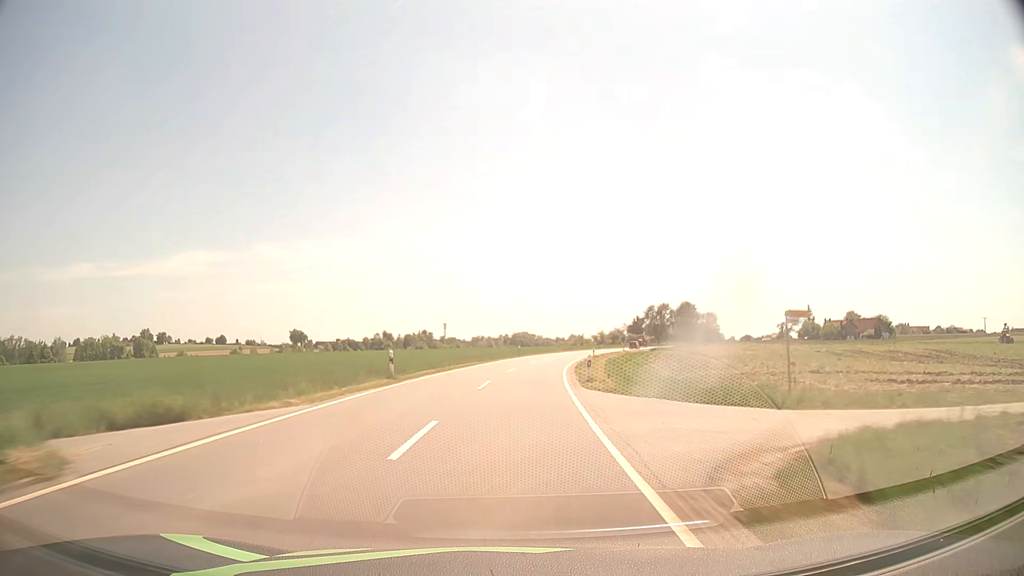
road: tertiary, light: Day
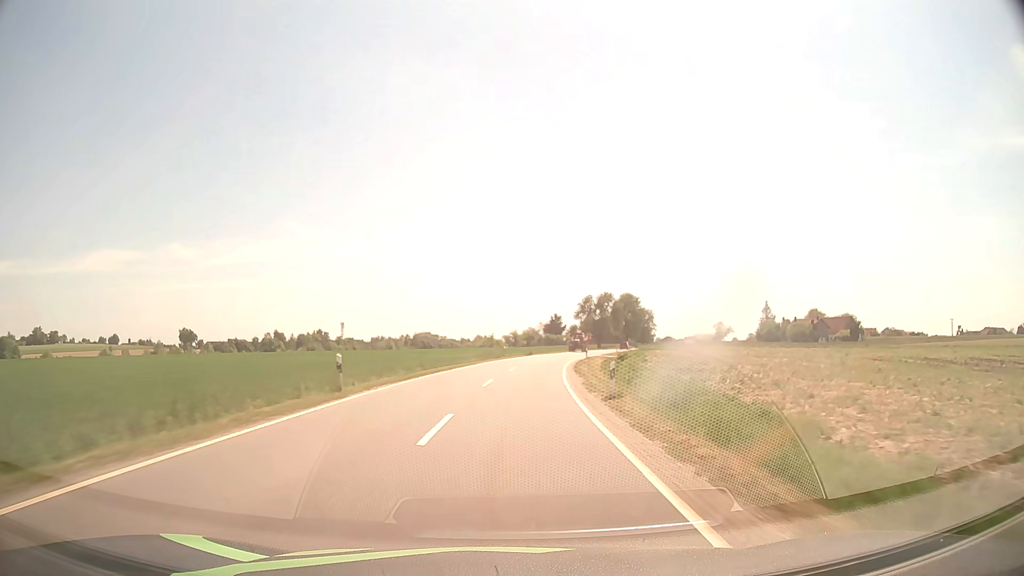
(+3.2, +47.2) m; +8°
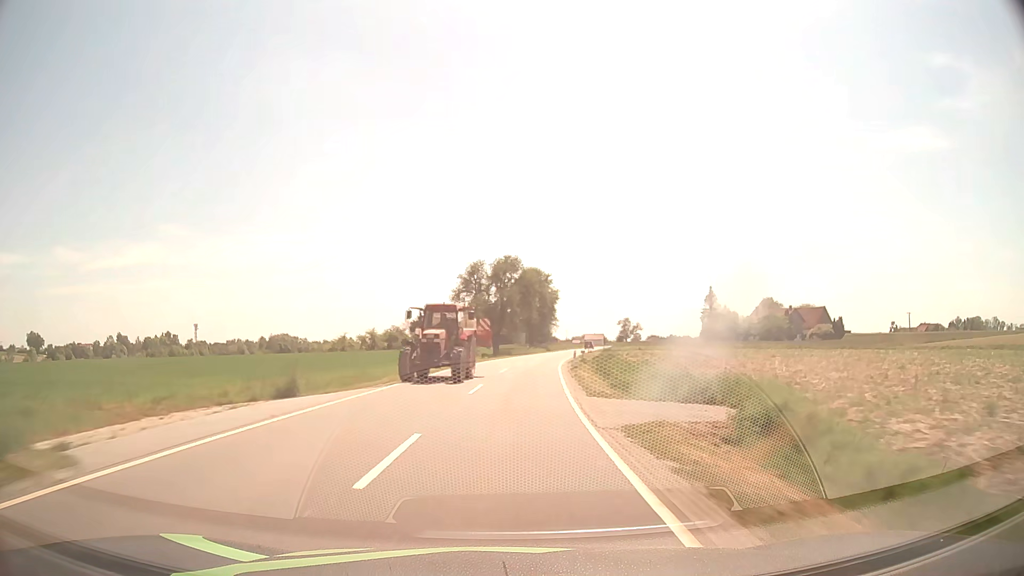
(+5.8, +62.8) m; +11°
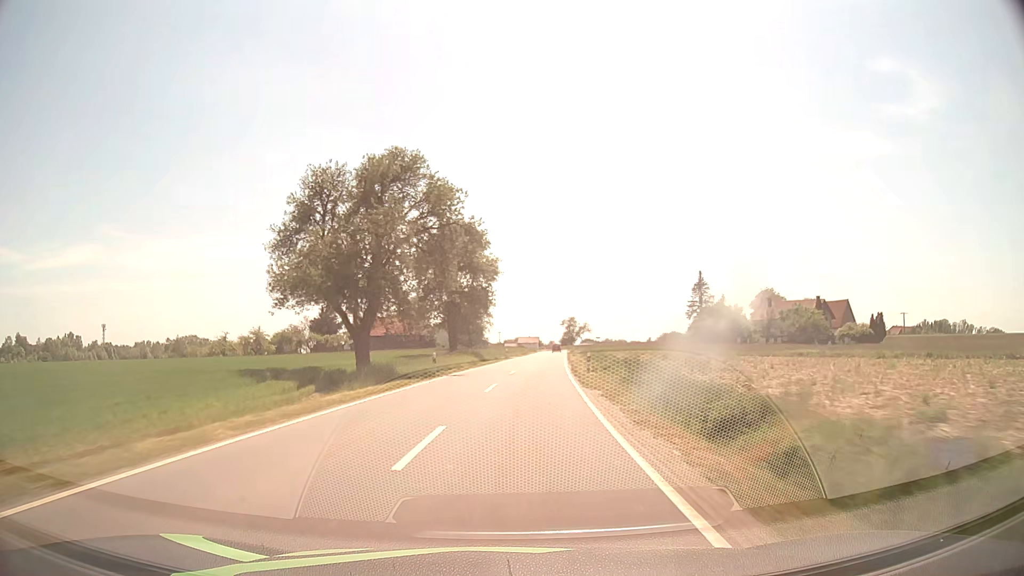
(+2.8, +47.3) m; +6°
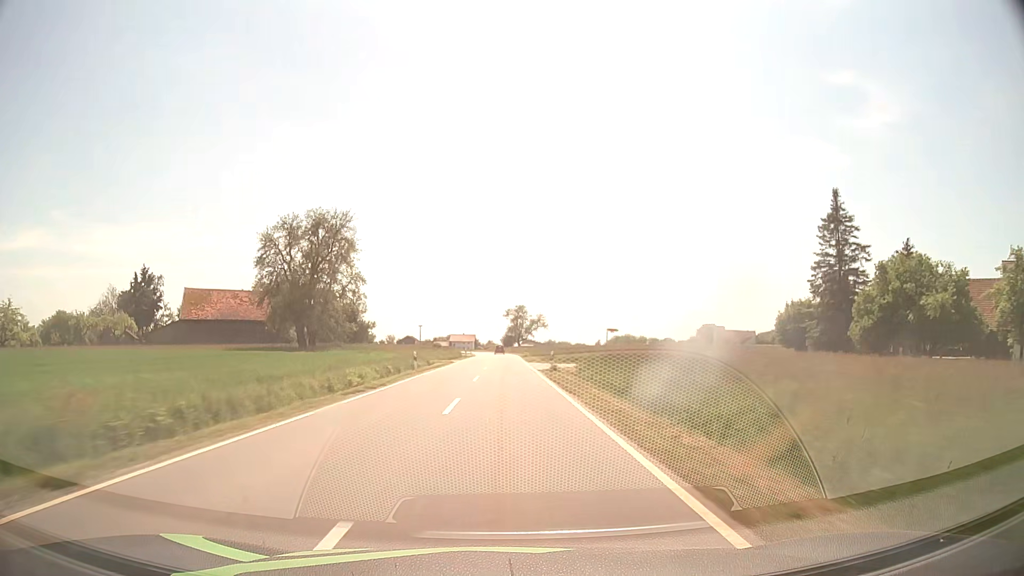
(+5.8, +78.8) m; +6°
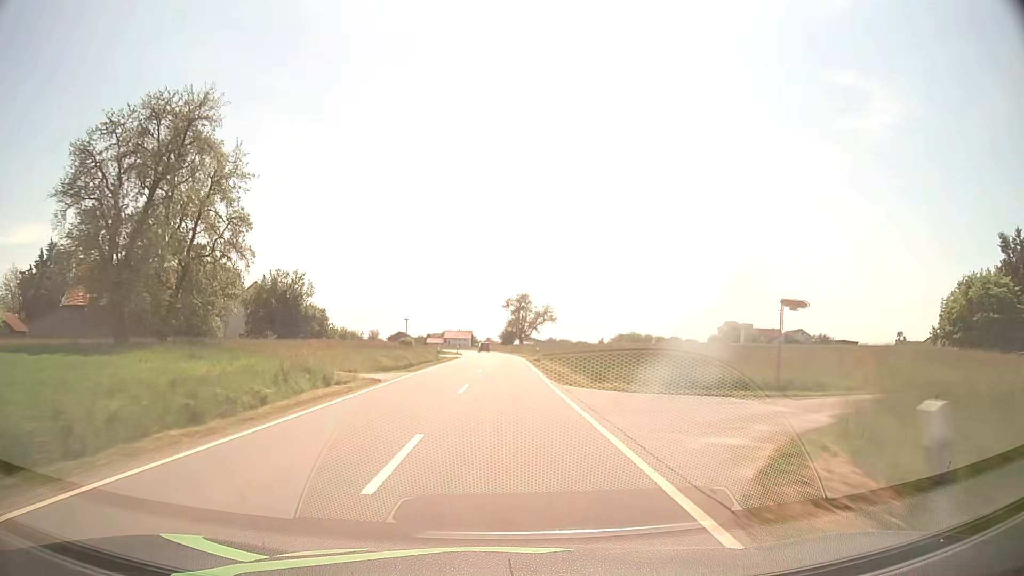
(0.0, +31.5) m; 0°
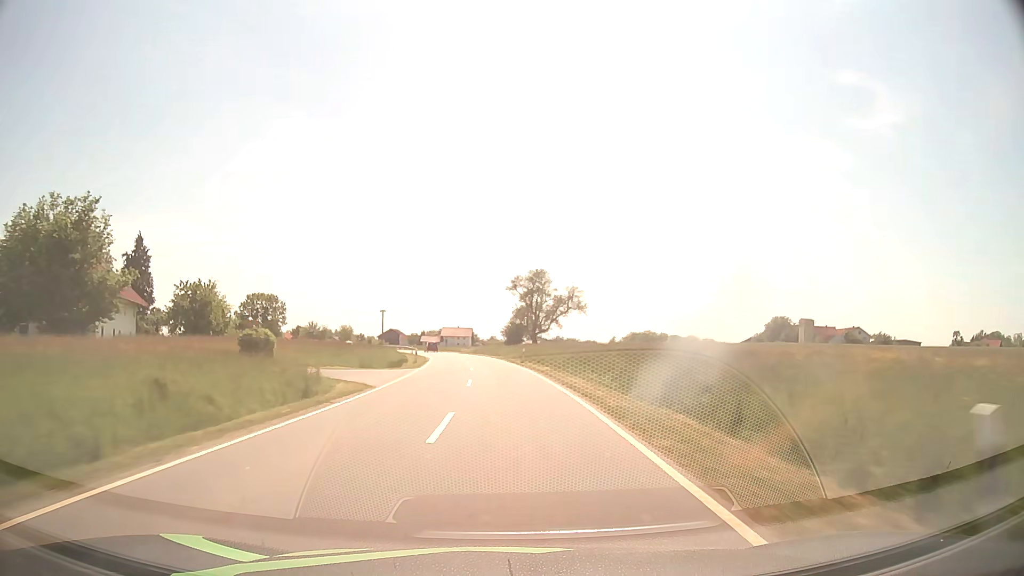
(-0.2, +45.3) m; 0°
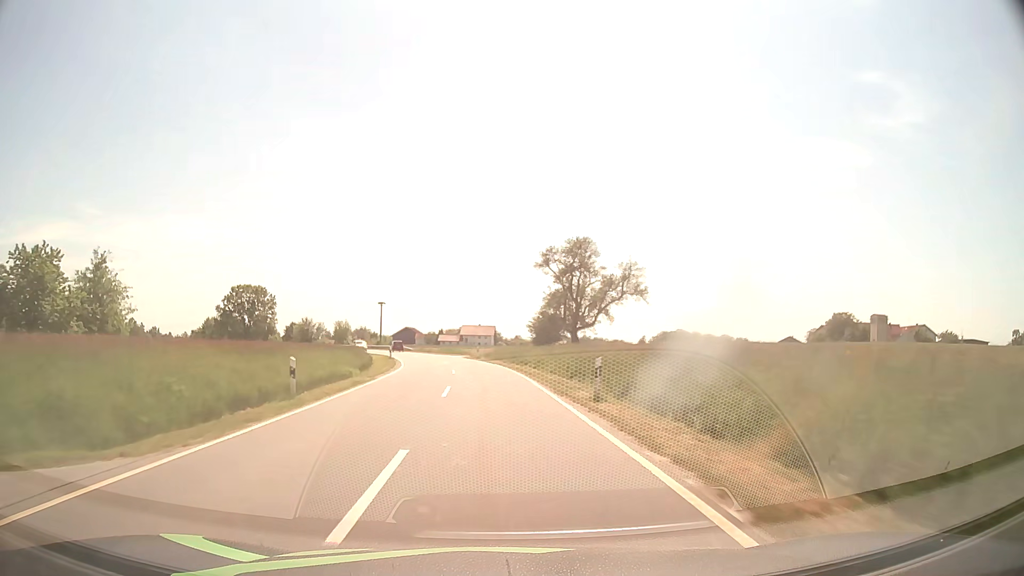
(-0.3, +28.8) m; -2°
(0, +10) (-1, +20) (-1, +30) (-2, +40) (-4, +50) (-6, +60) (-8, +69) (-11, +79) (-14, +88) (-18, +98) m
